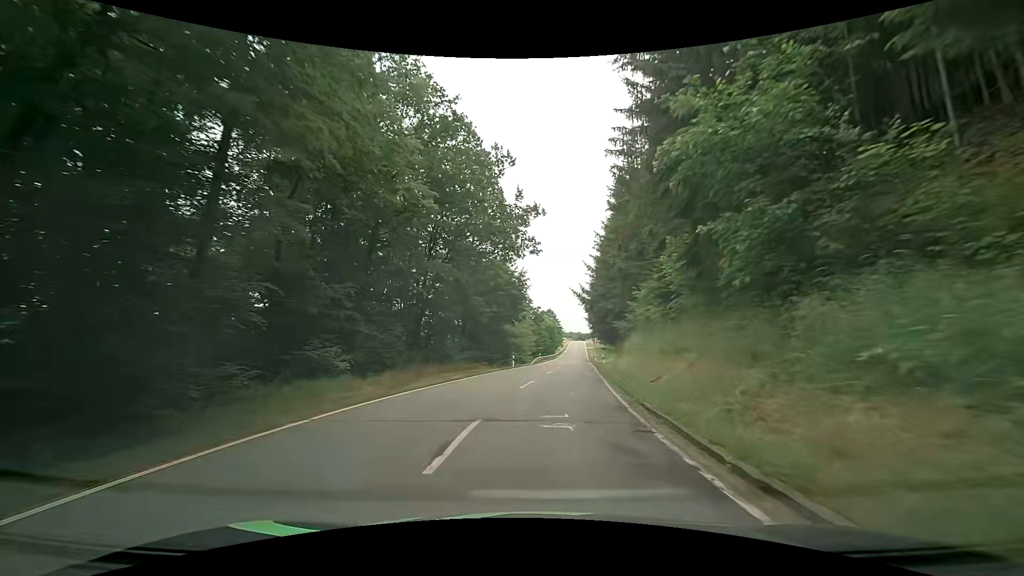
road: tertiary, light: Day
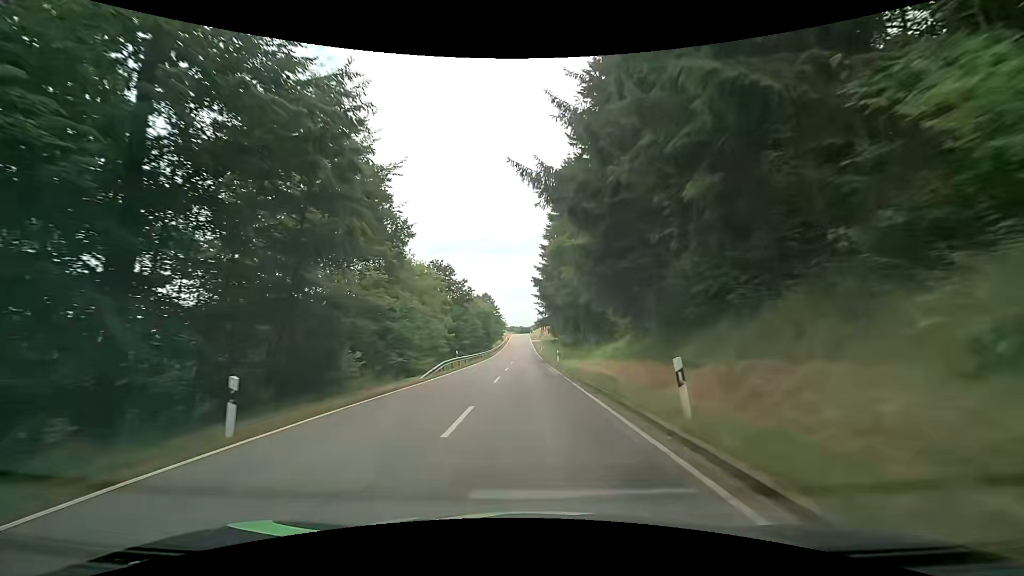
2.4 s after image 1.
(+2.3, +34.1) m; +7°
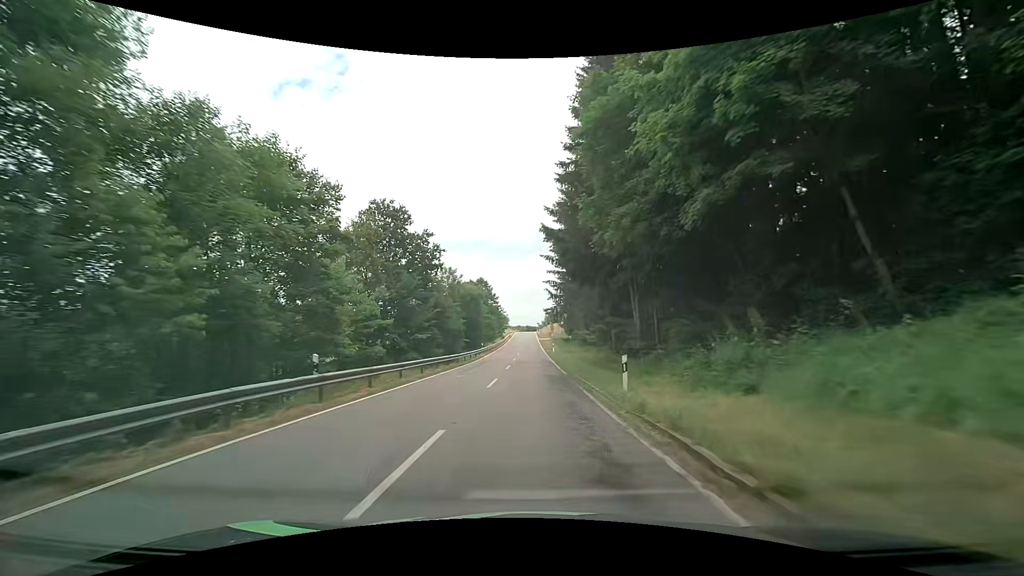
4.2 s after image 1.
(-0.2, +27.5) m; -1°
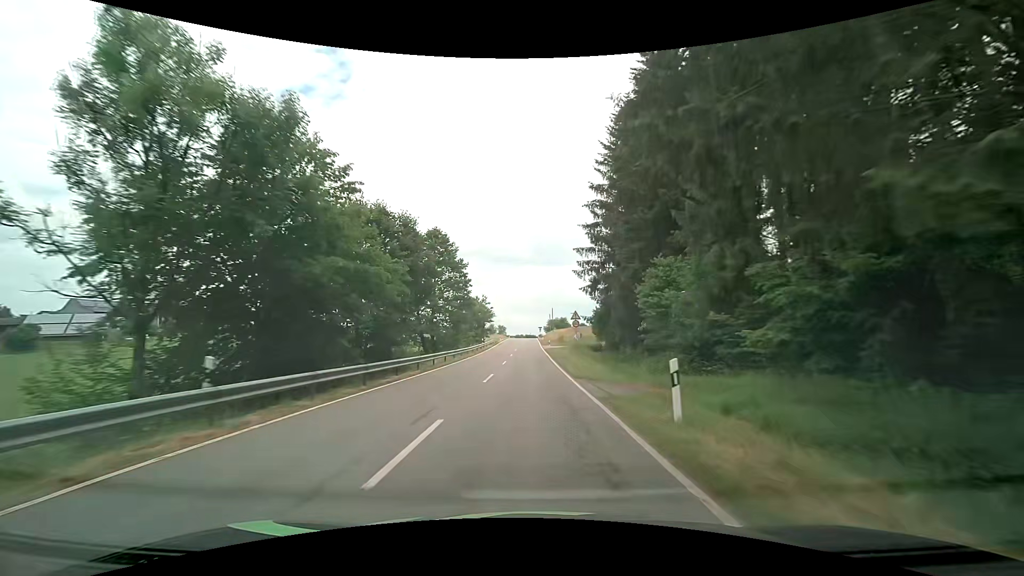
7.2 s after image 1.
(+0.1, +48.8) m; +1°
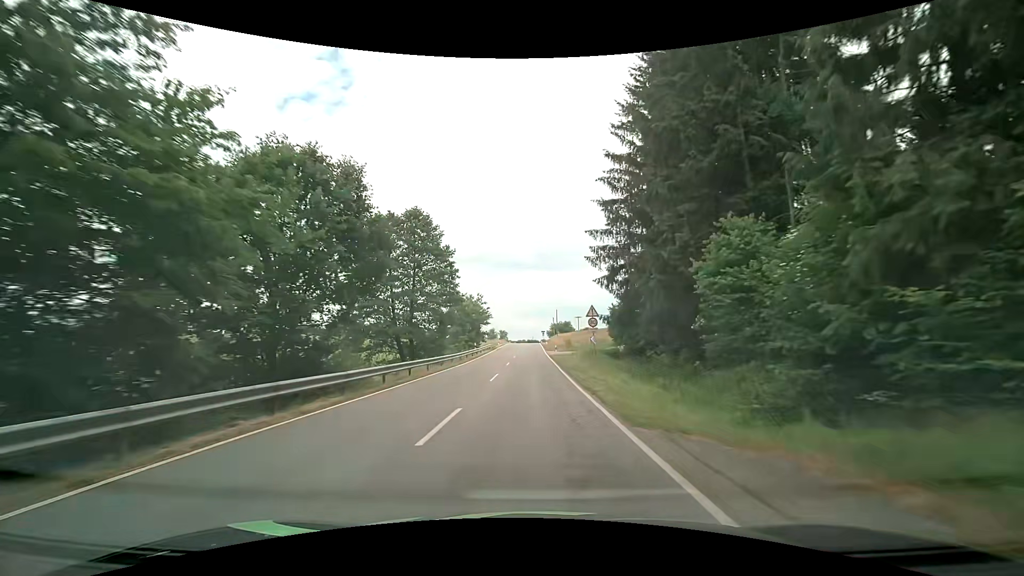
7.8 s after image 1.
(0.0, +10.1) m; 0°
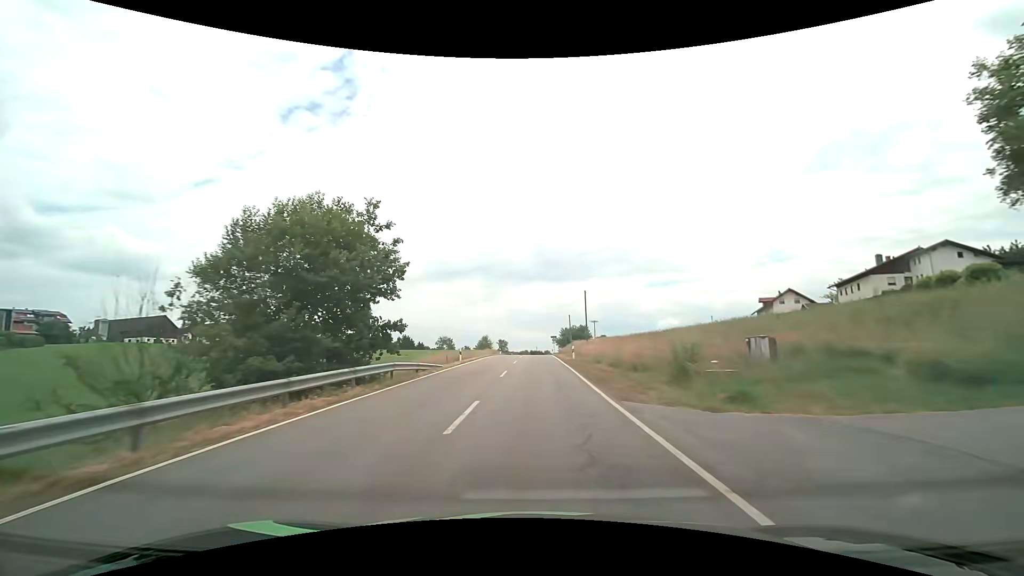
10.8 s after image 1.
(-0.7, +48.1) m; -1°
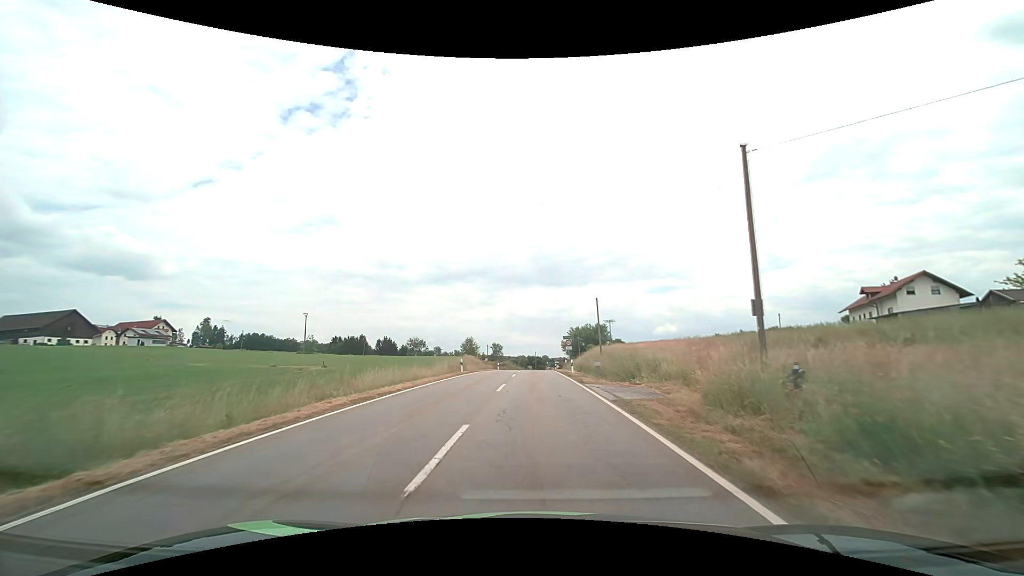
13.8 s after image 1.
(+0.1, +39.0) m; 0°
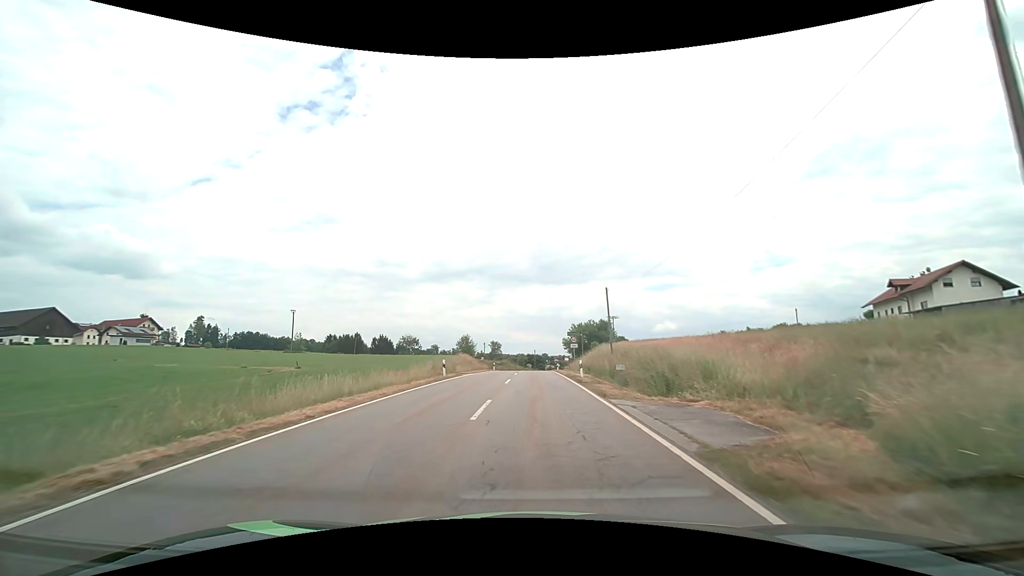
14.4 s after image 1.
(0.0, +6.9) m; 0°
